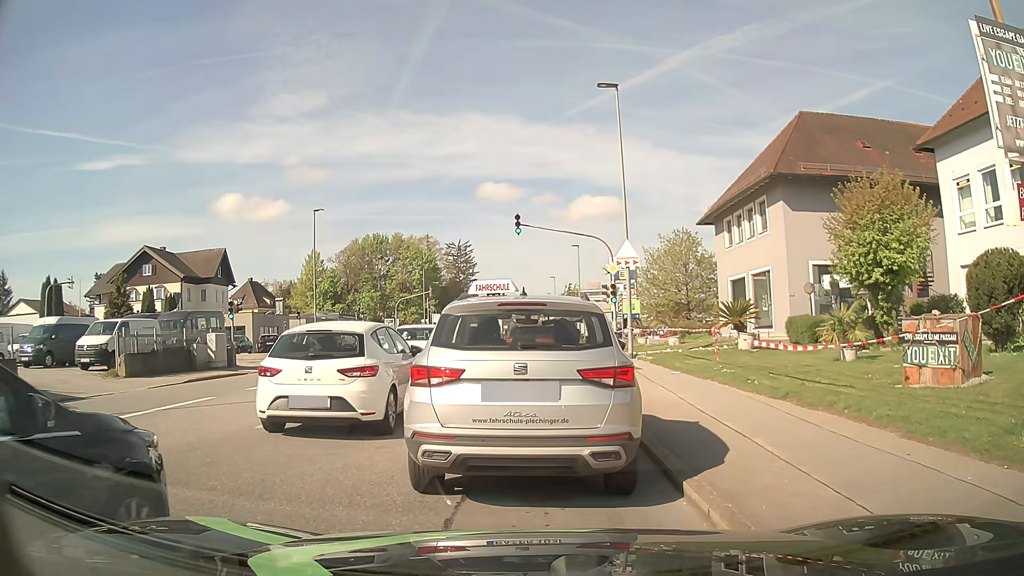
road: tertiary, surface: asphalt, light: Day
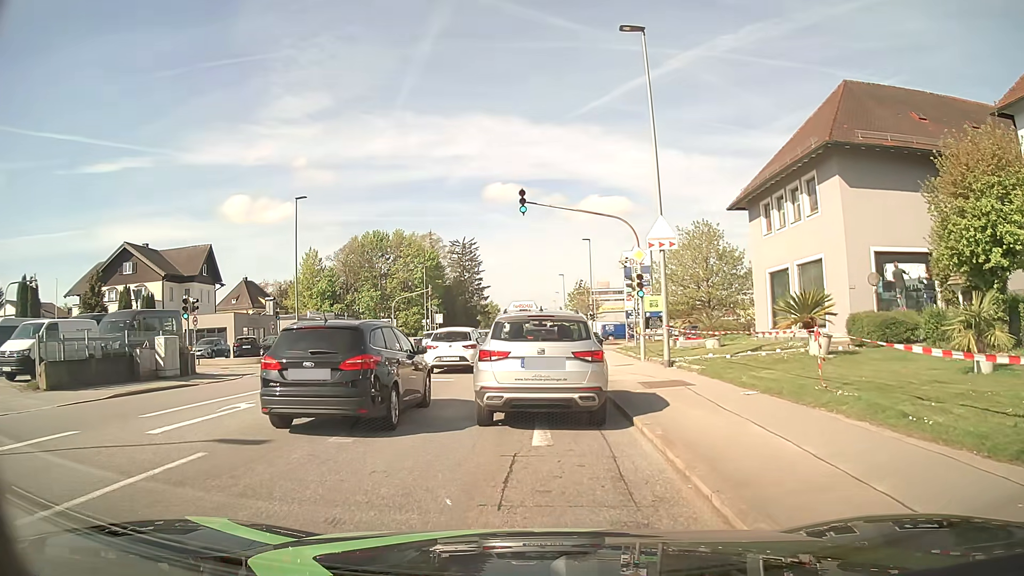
(+0.2, +5.6) m; +2°
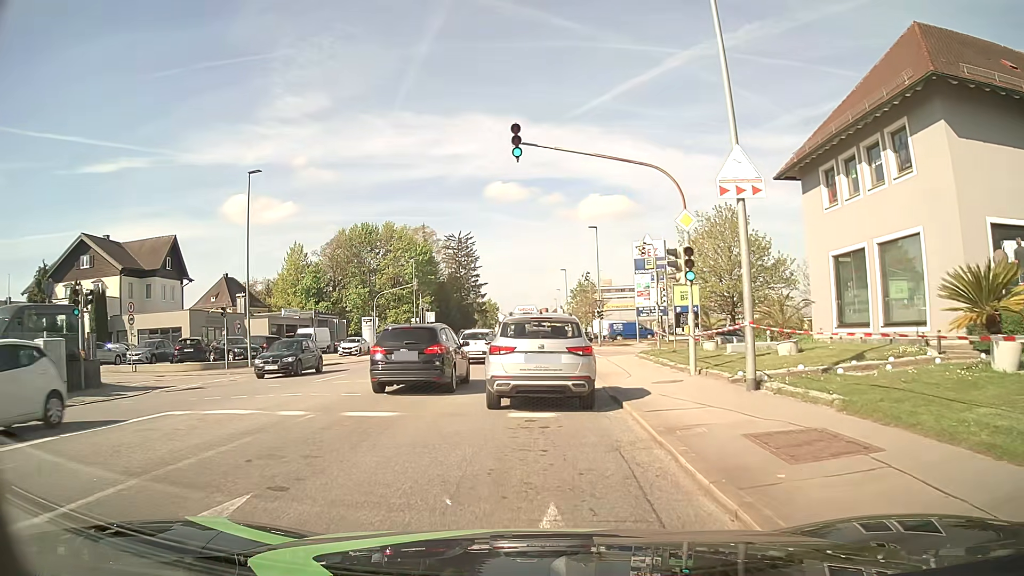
(0.0, +7.7) m; 0°
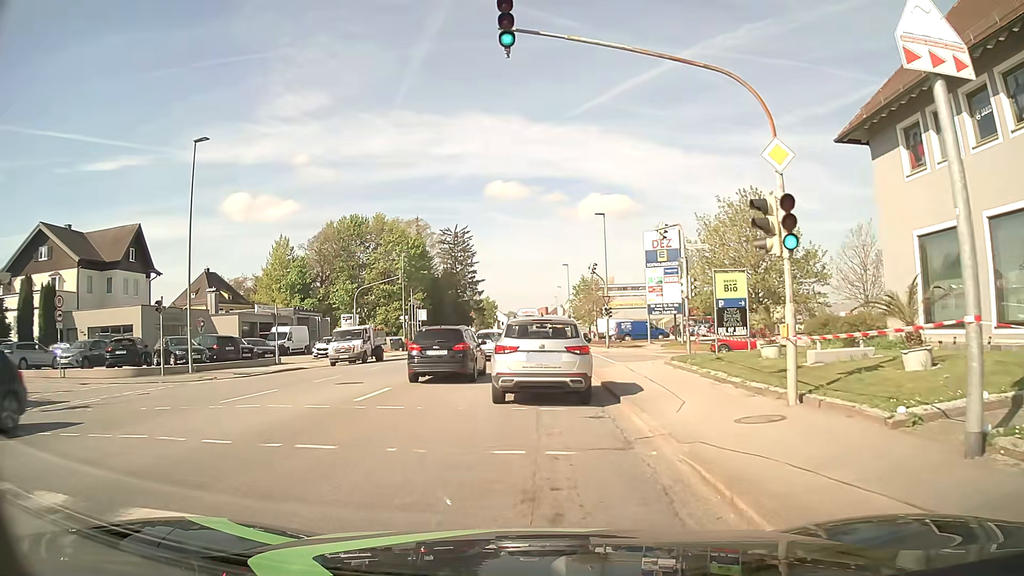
(0.0, +6.5) m; 0°
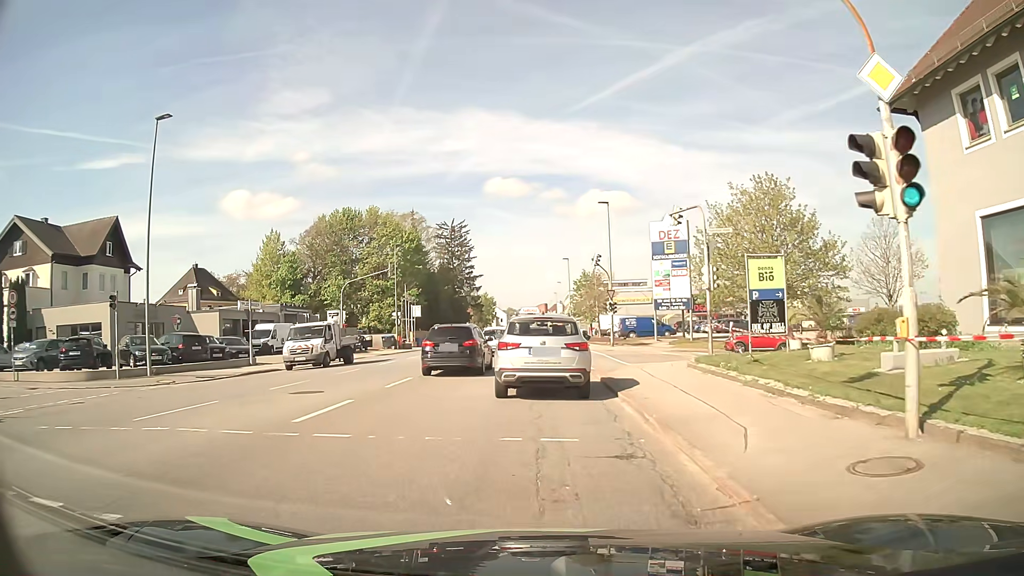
(0.0, +3.5) m; 0°
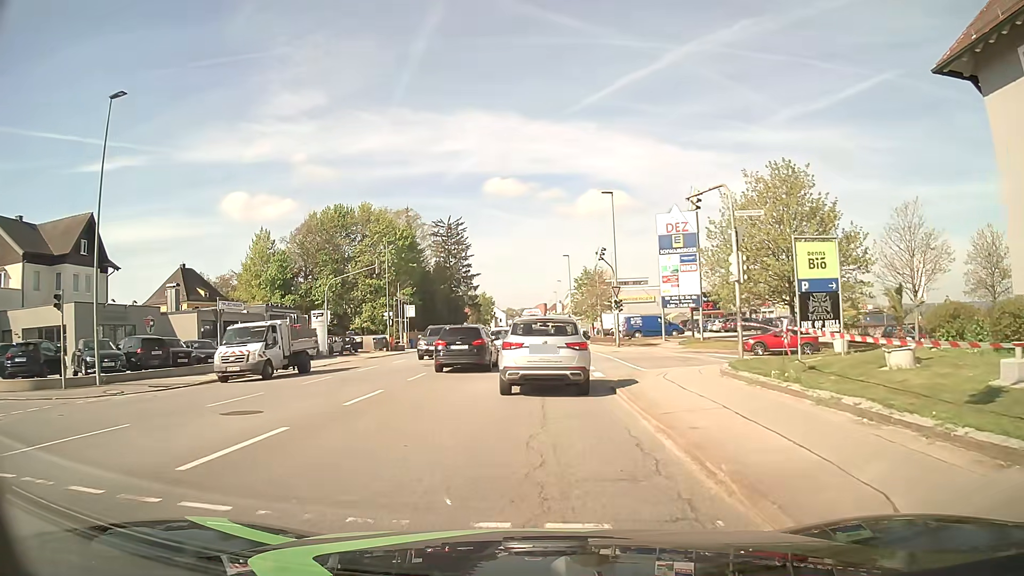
(0.0, +3.5) m; 0°
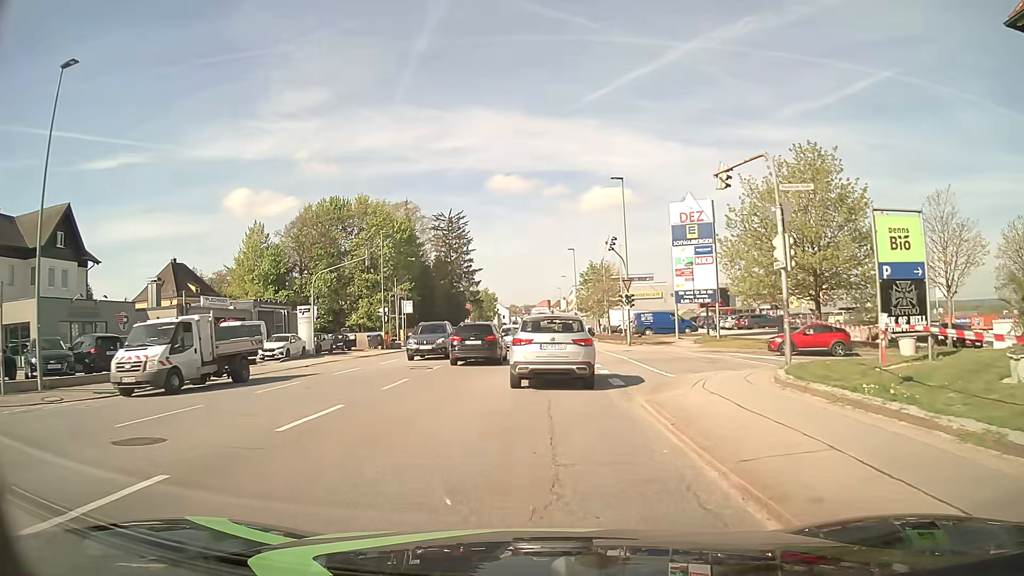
(0.0, +3.5) m; -1°
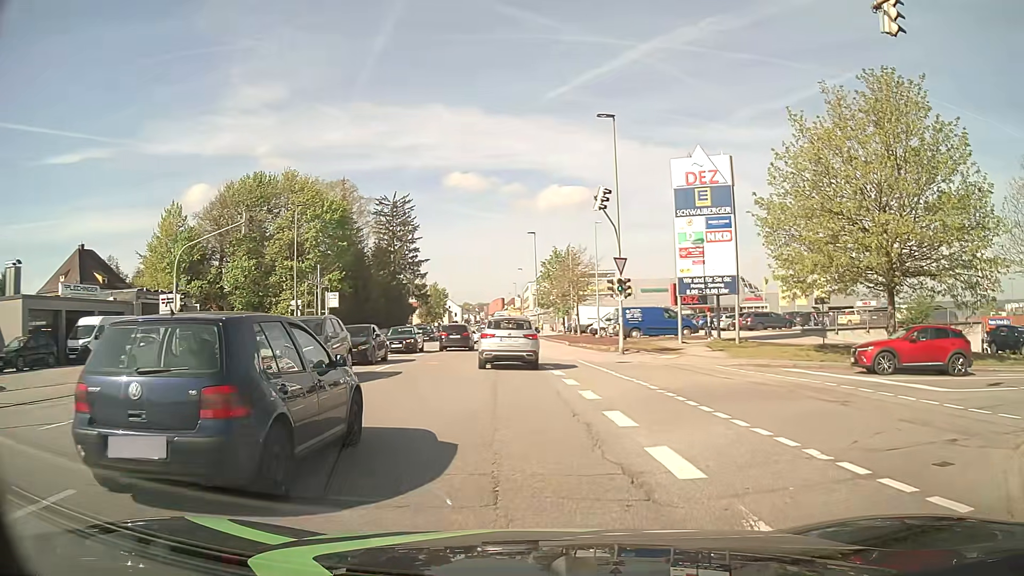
(+0.2, +12.5) m; +4°
